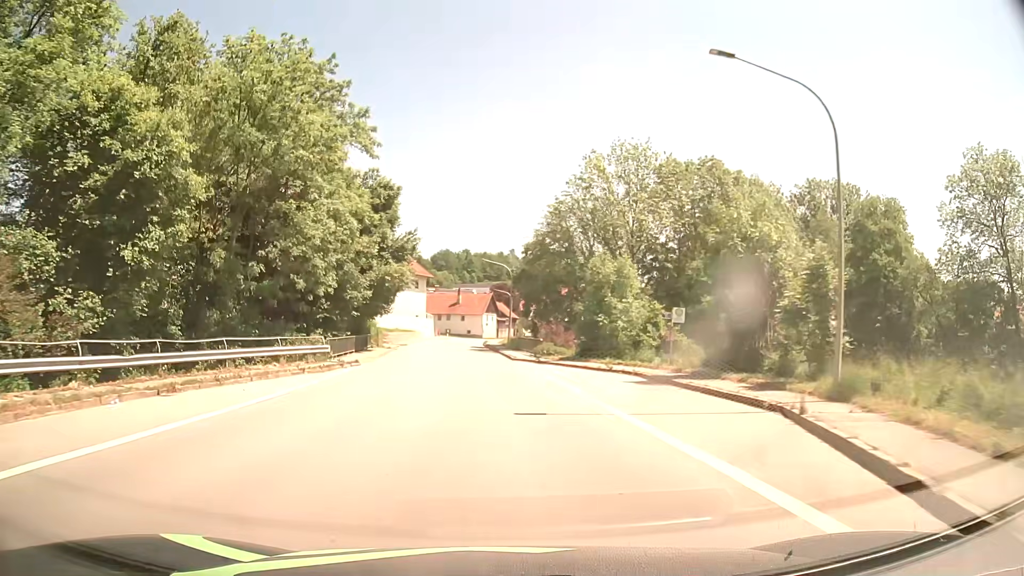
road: secondary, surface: asphalt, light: Day
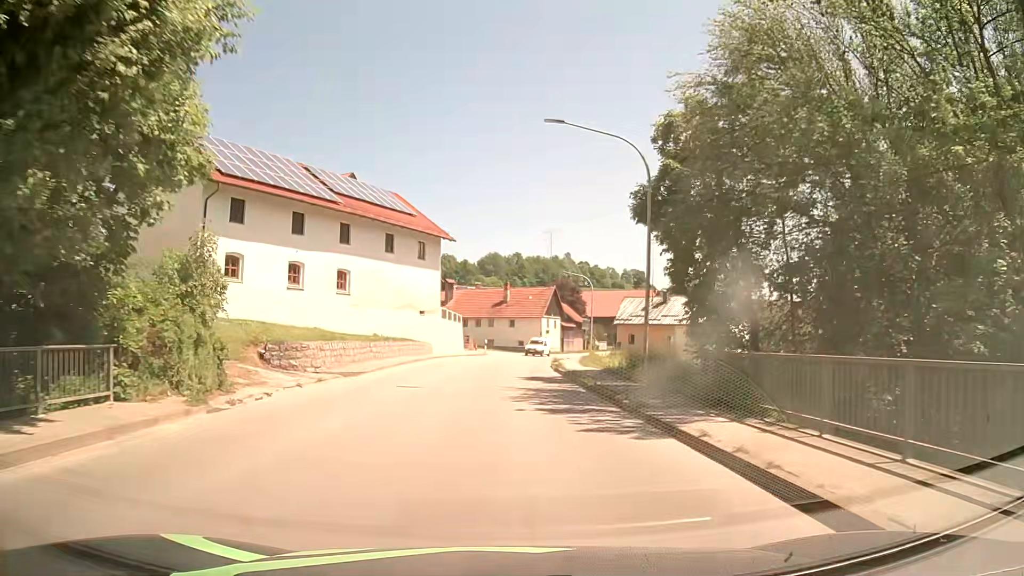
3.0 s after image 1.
(-2.0, +38.2) m; -4°
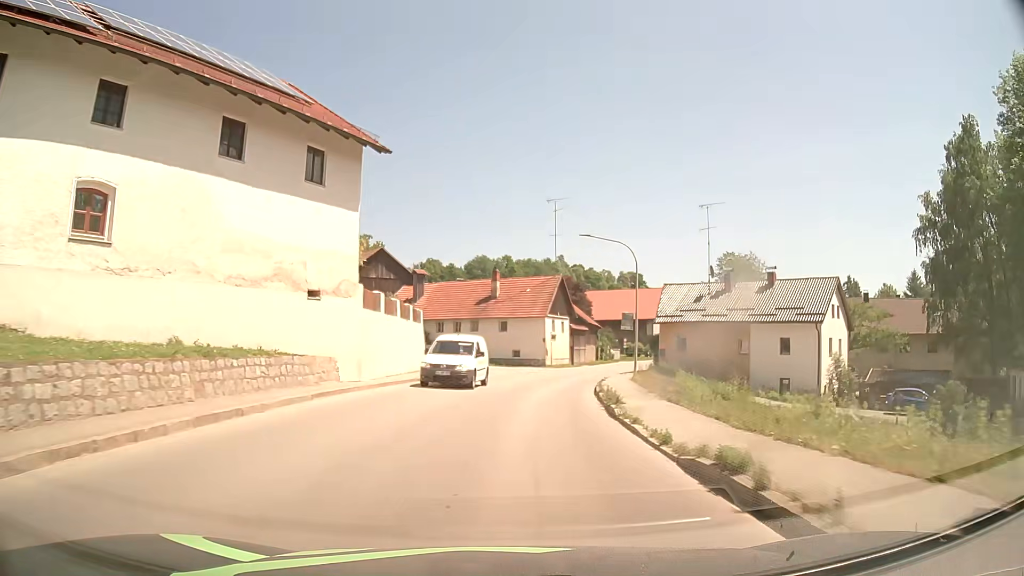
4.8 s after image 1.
(0.0, +22.7) m; +1°
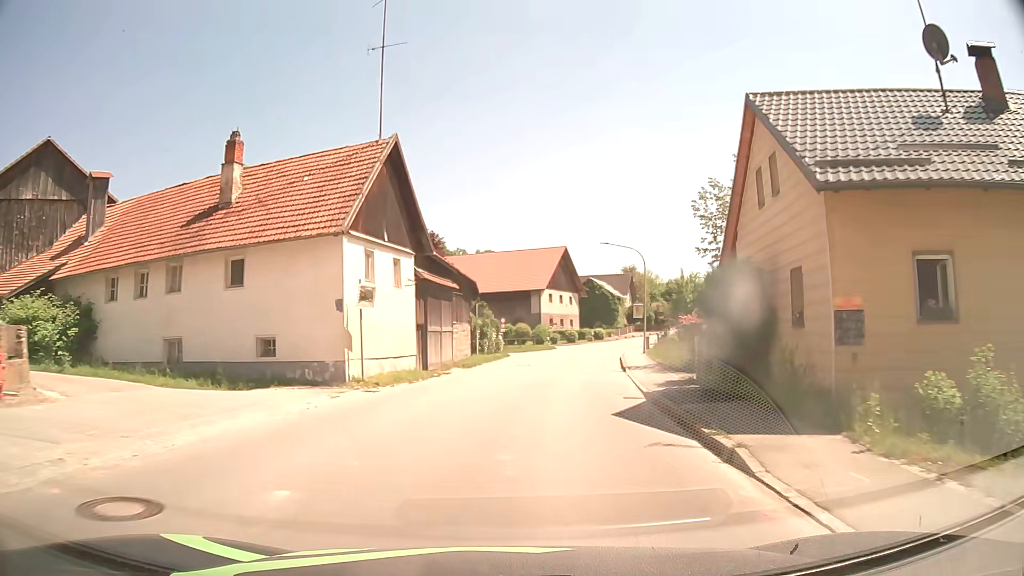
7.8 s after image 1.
(+3.2, +37.8) m; +12°
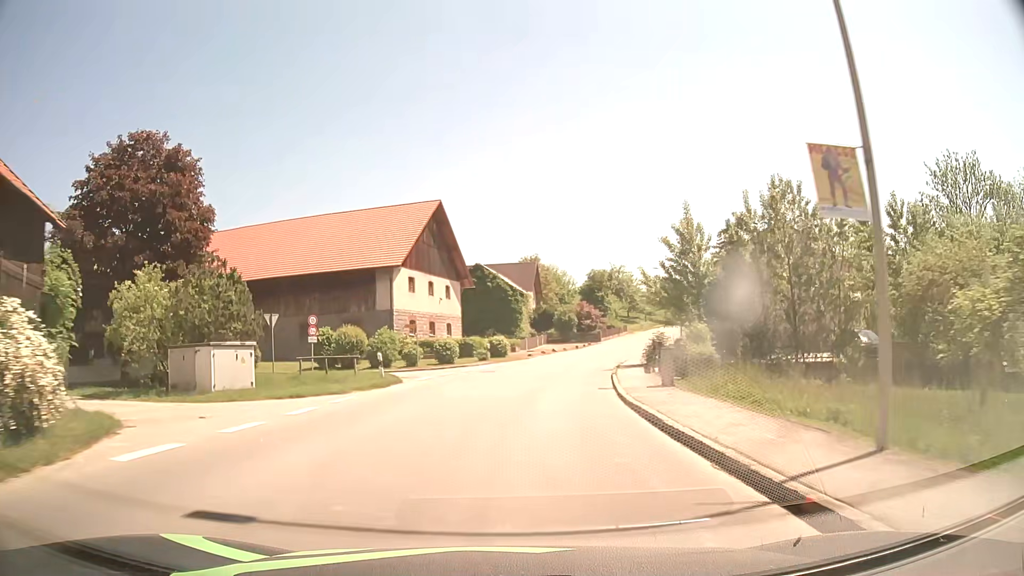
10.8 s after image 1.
(+4.1, +37.9) m; +10°
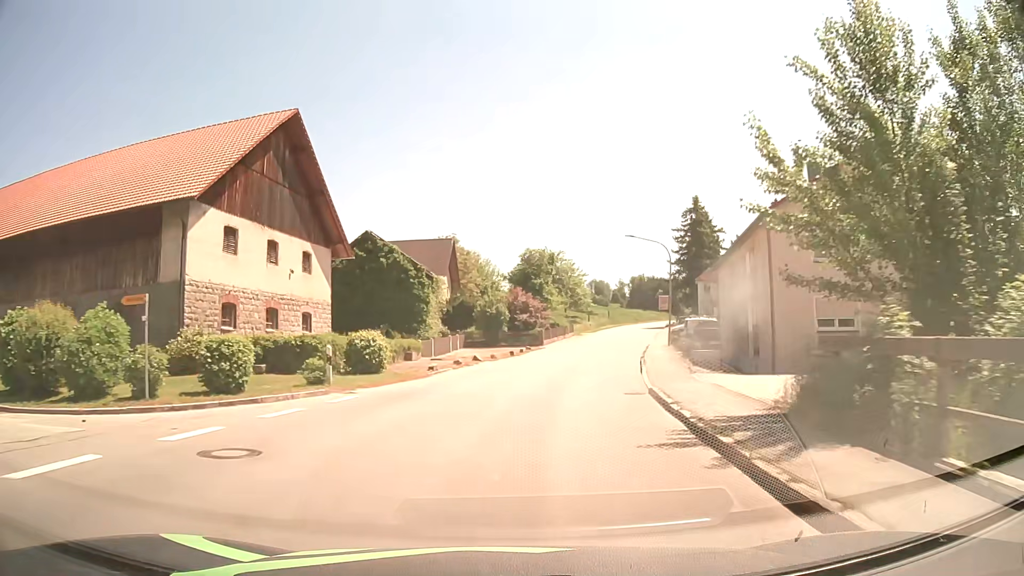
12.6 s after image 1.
(+1.3, +22.6) m; +7°
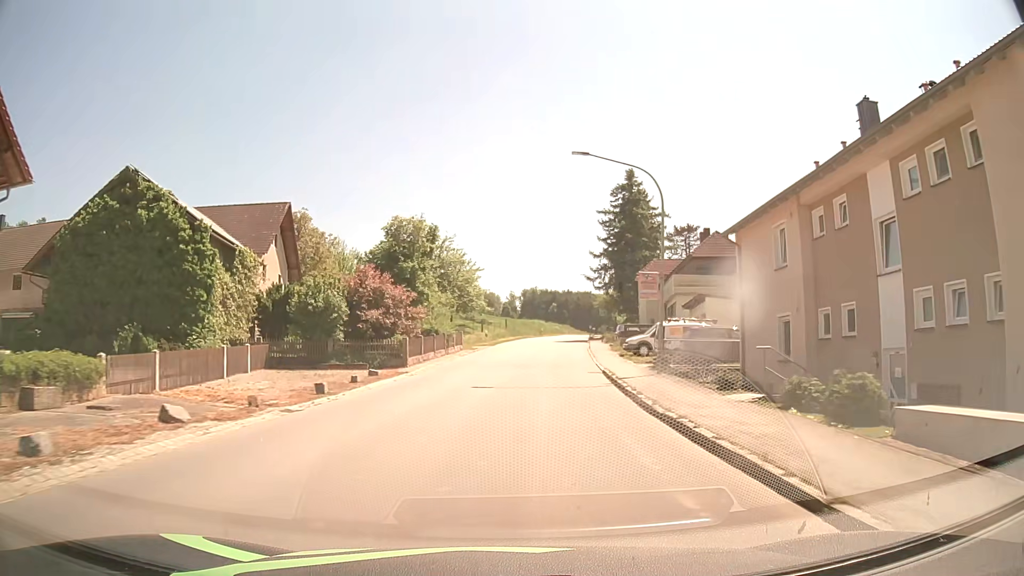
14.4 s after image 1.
(+2.1, +22.4) m; +10°
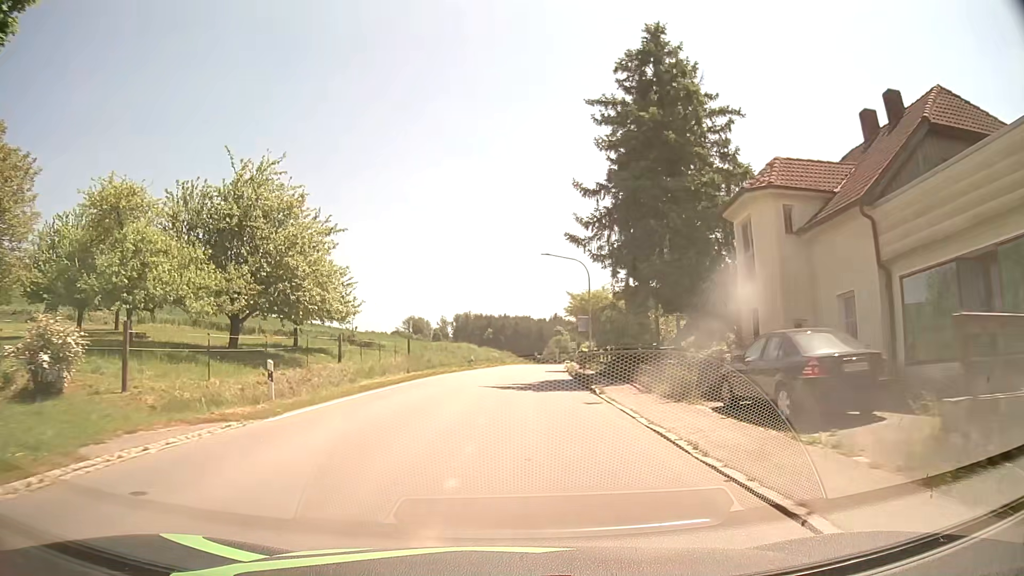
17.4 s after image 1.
(+2.3, +37.1) m; +6°
(0, +10) (0, +20) (+1, +30) (+1, +40) (+2, +50) (+3, +60) (+4, +70) (+5, +80) (+6, +90) (+7, +100) m
